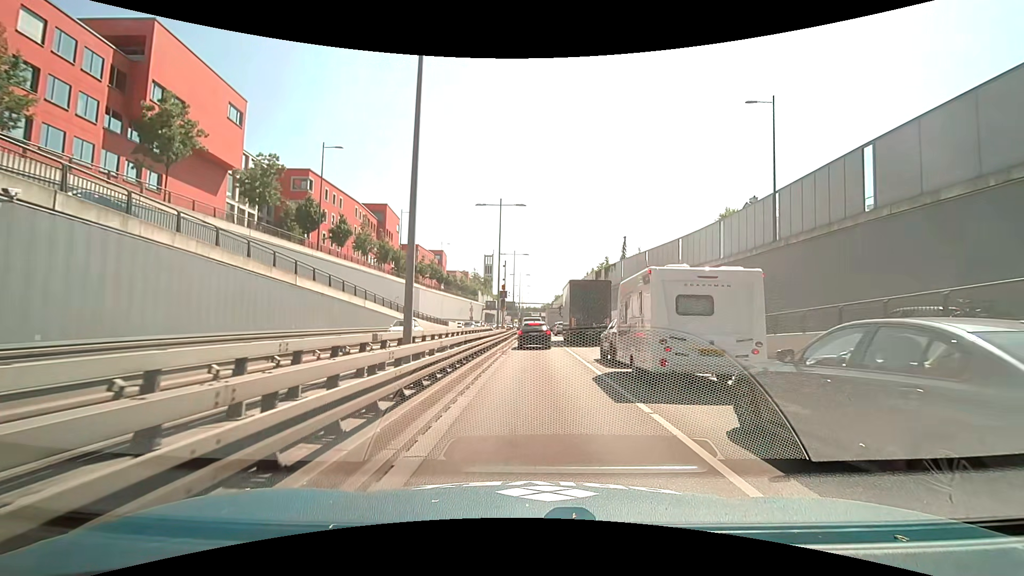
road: trunk_link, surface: asphalt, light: Day
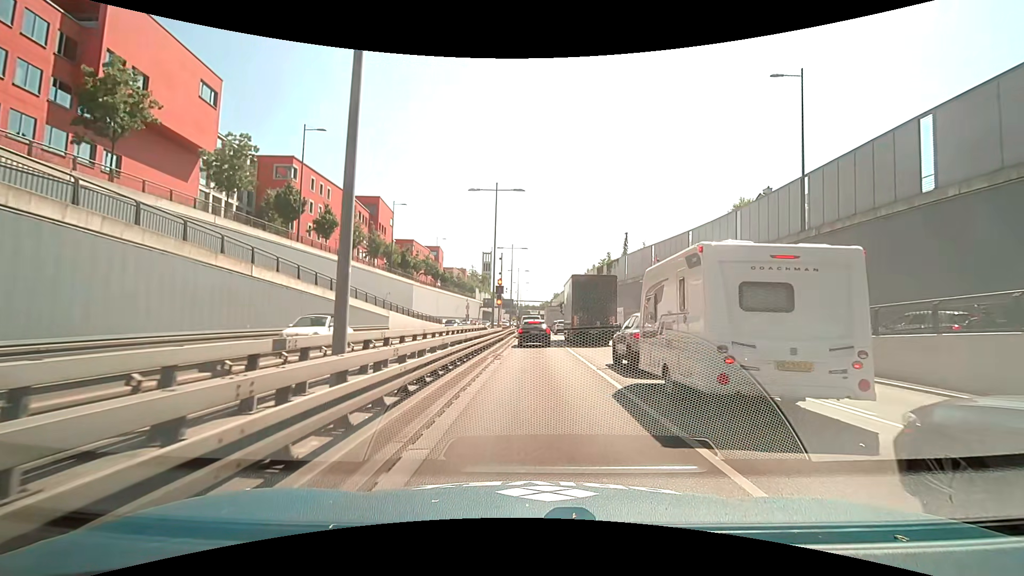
(0.0, +3.9) m; 0°
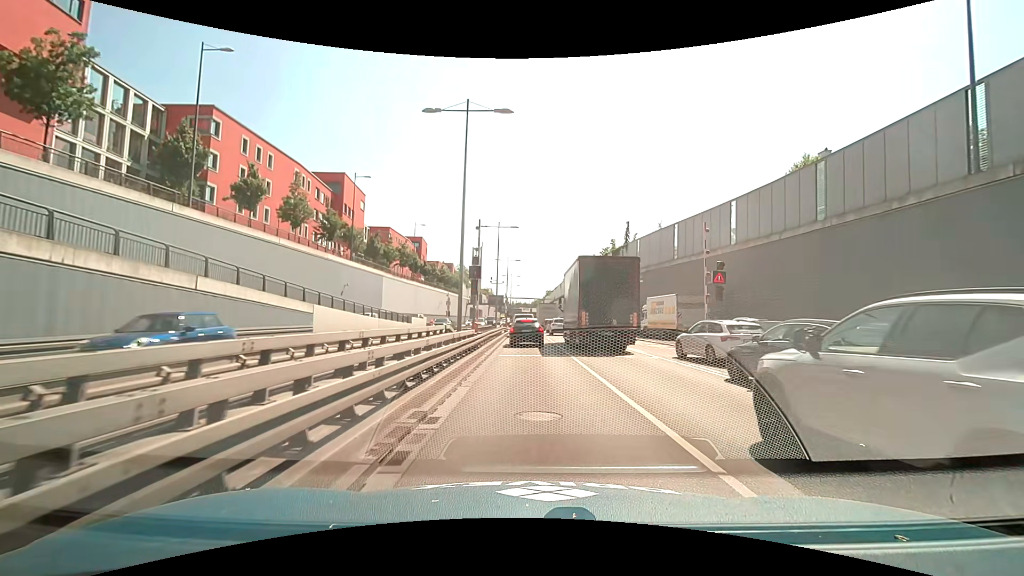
(+0.1, +13.0) m; +1°
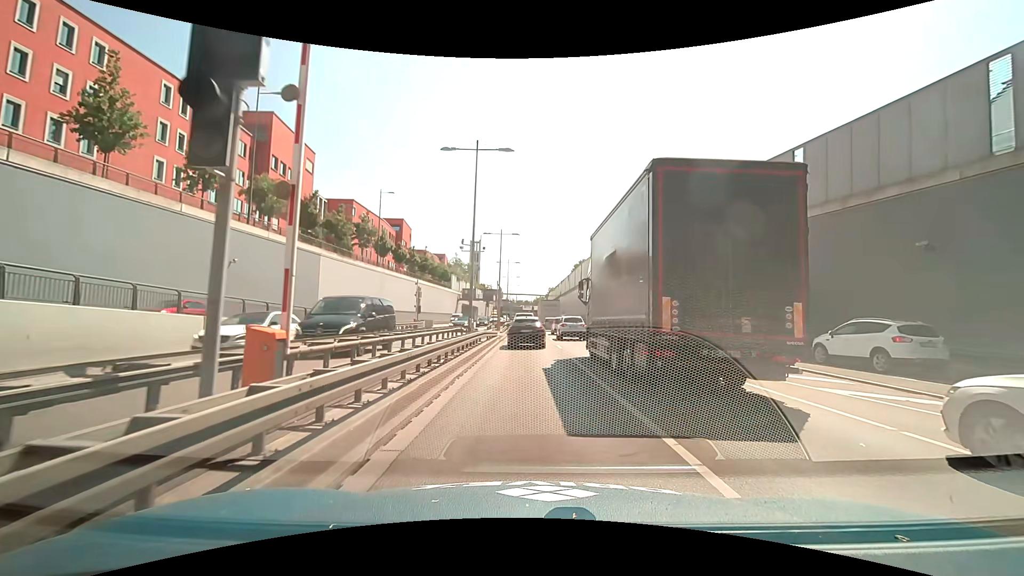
(+0.2, +21.7) m; 0°
(0, +10) (0, +20) (-1, +30) (-1, +40) (0, +50) (0, +60) (-1, +70) (-1, +80) (-1, +90) (-1, +100) m
